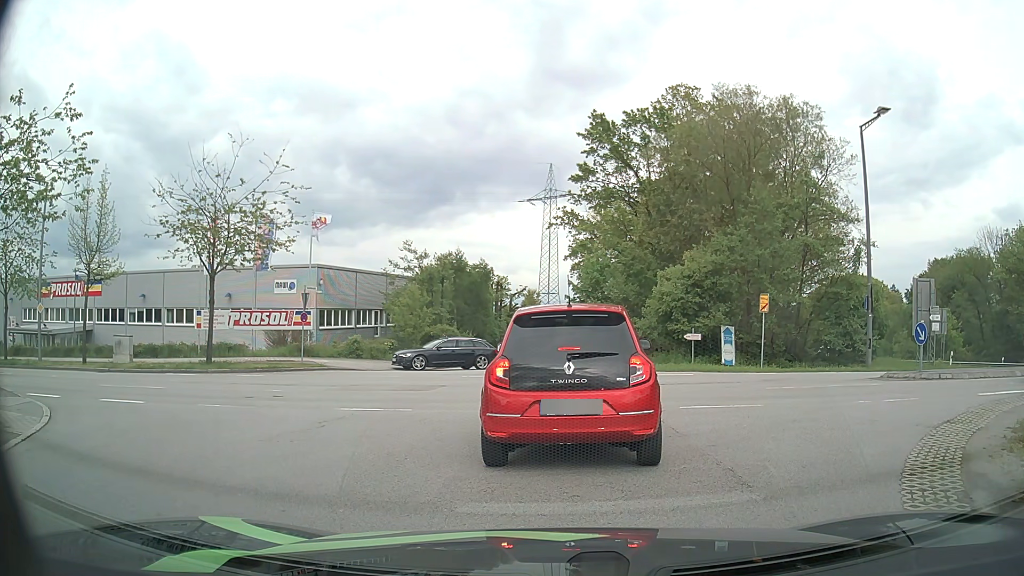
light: Day
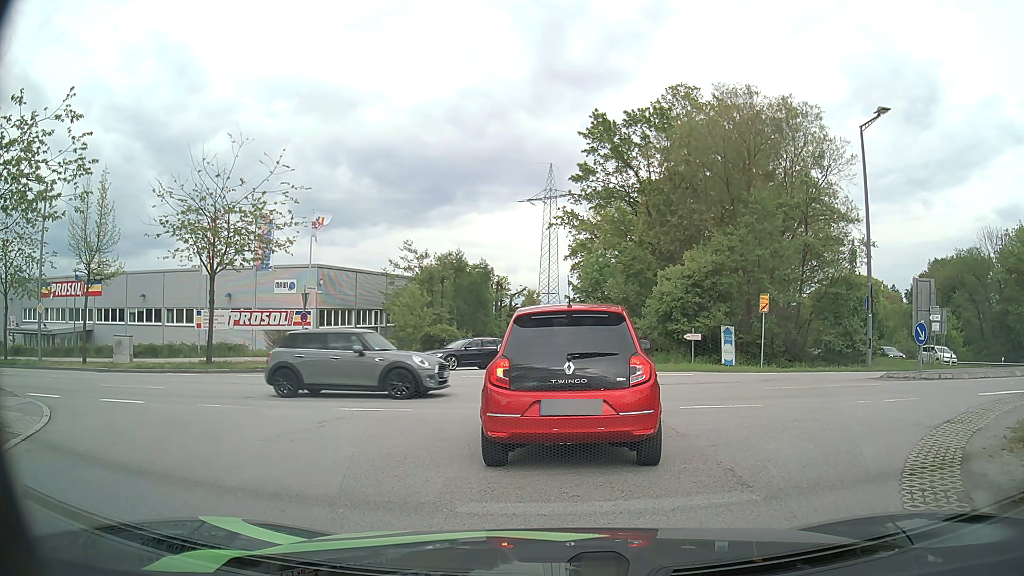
(0.0, 0.0) m; 0°
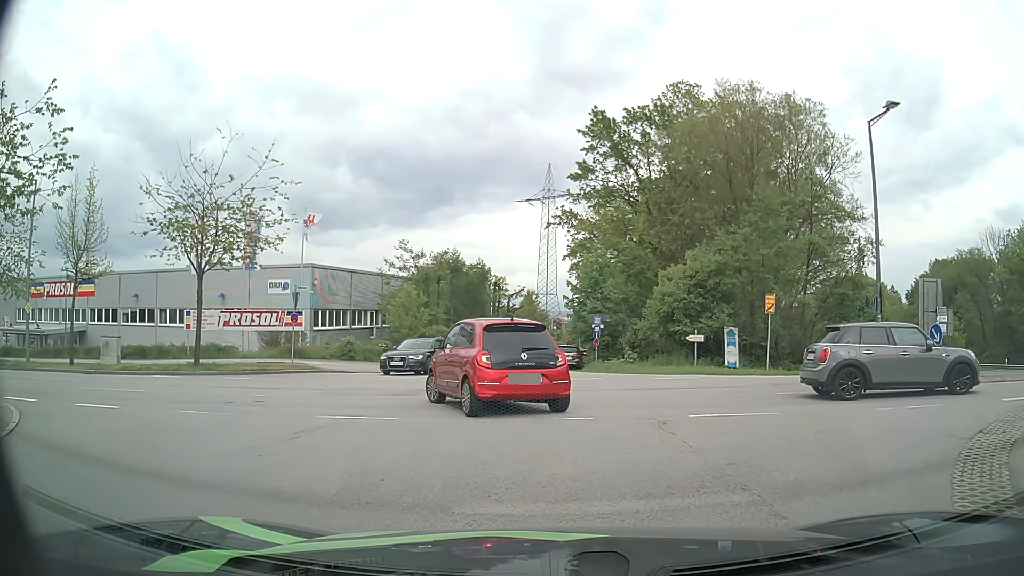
(0.0, +0.9) m; 0°
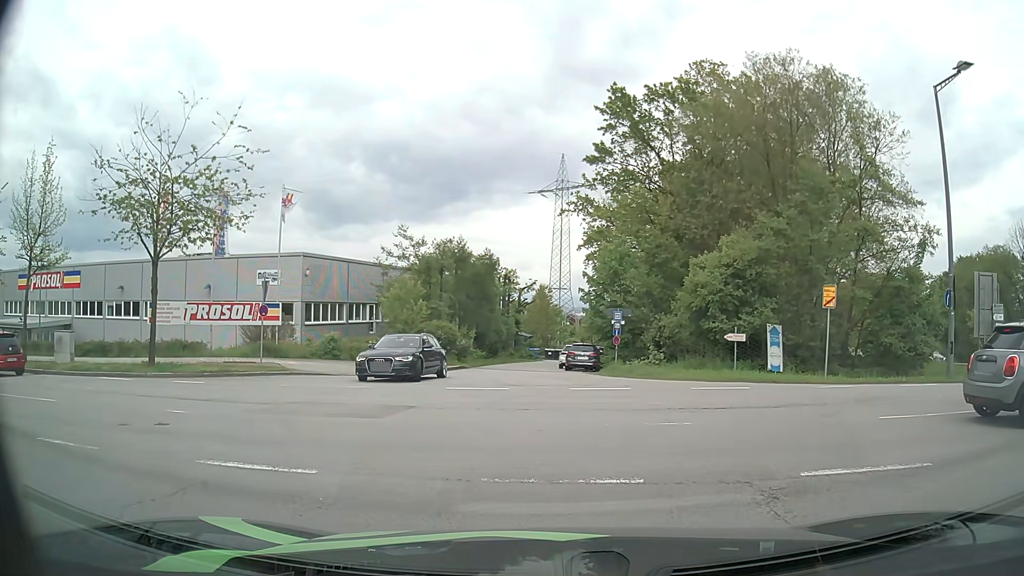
(0.0, +4.3) m; -2°
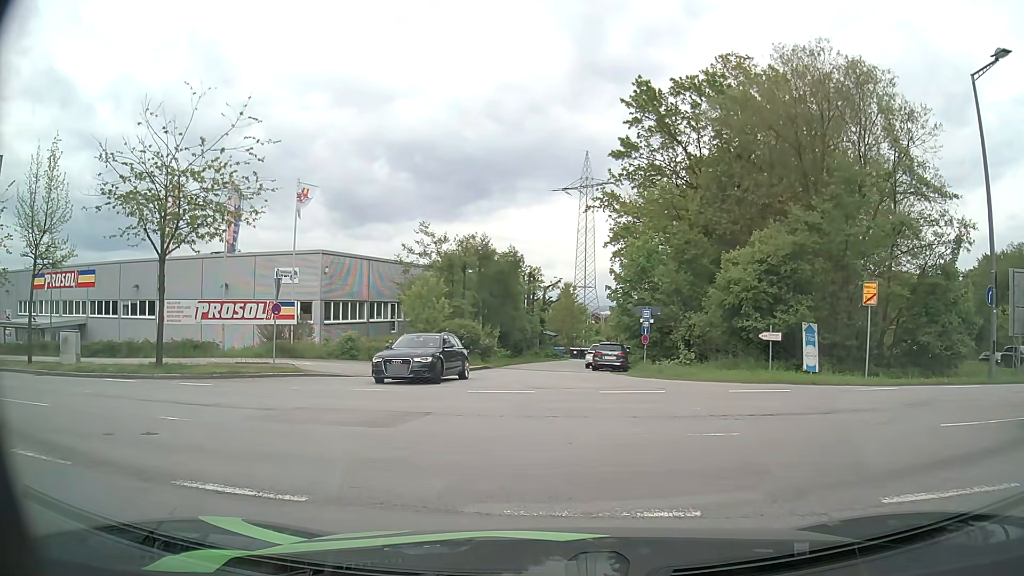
(0.0, +1.1) m; 0°
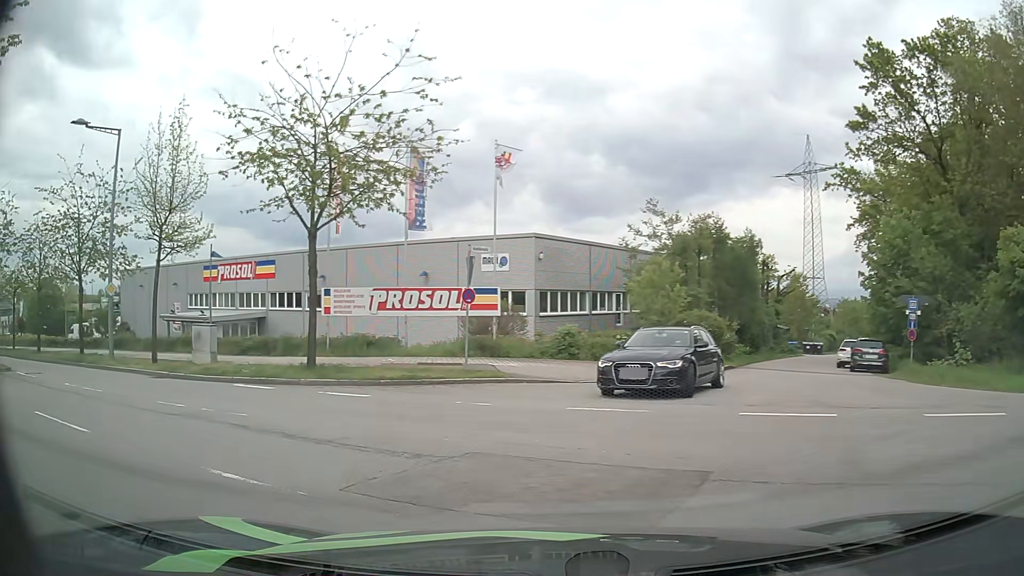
(-0.8, +5.3) m; -19°
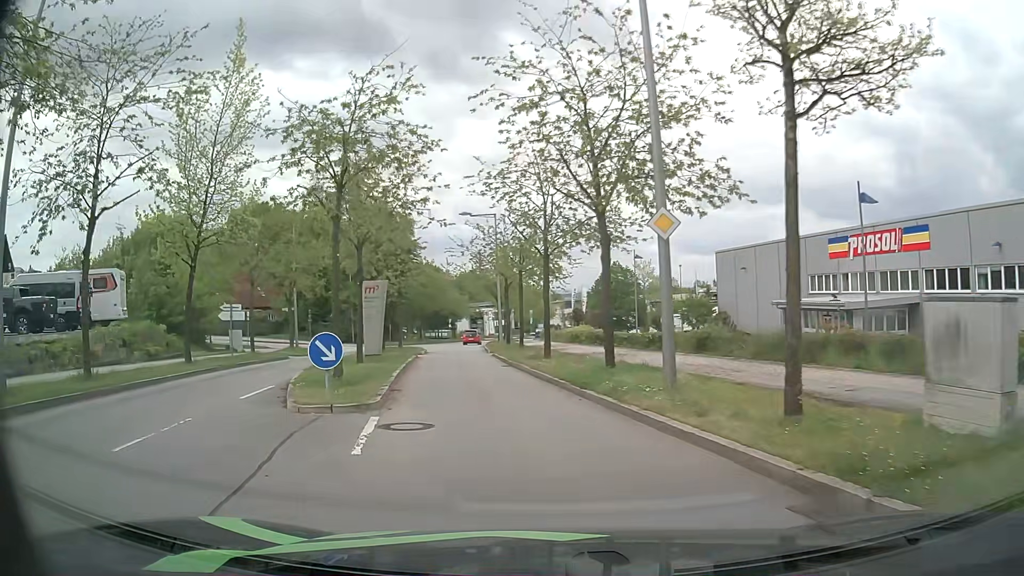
(-7.5, +13.6) m; -53°
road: residential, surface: asphalt
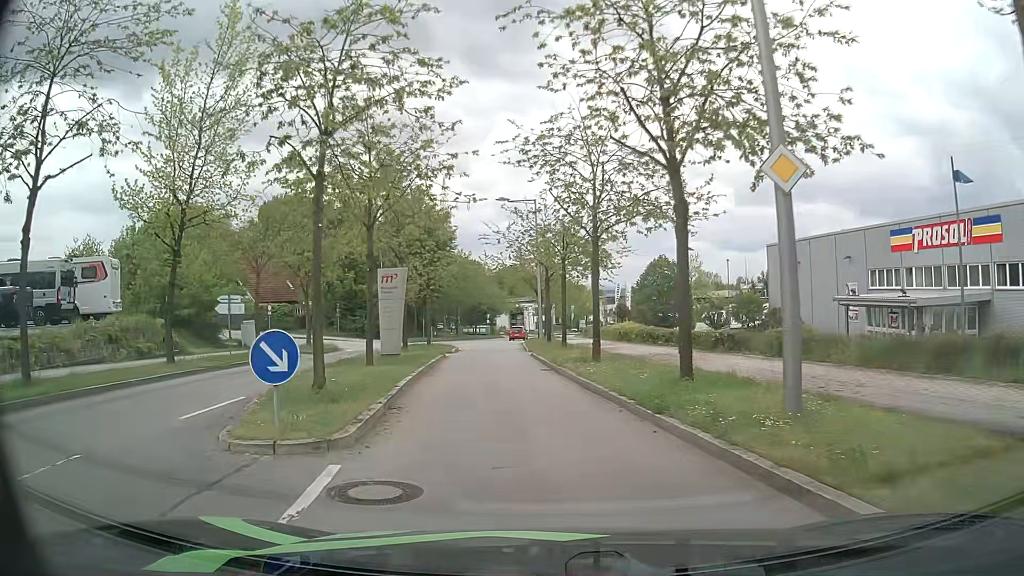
(-0.1, +3.9) m; -3°
(-1, +10) (-2, +20) (-2, +30) (-3, +40) (-4, +50) (-4, +60) (-4, +70) (-2, +80) (+4, +87) (+14, +88) m
